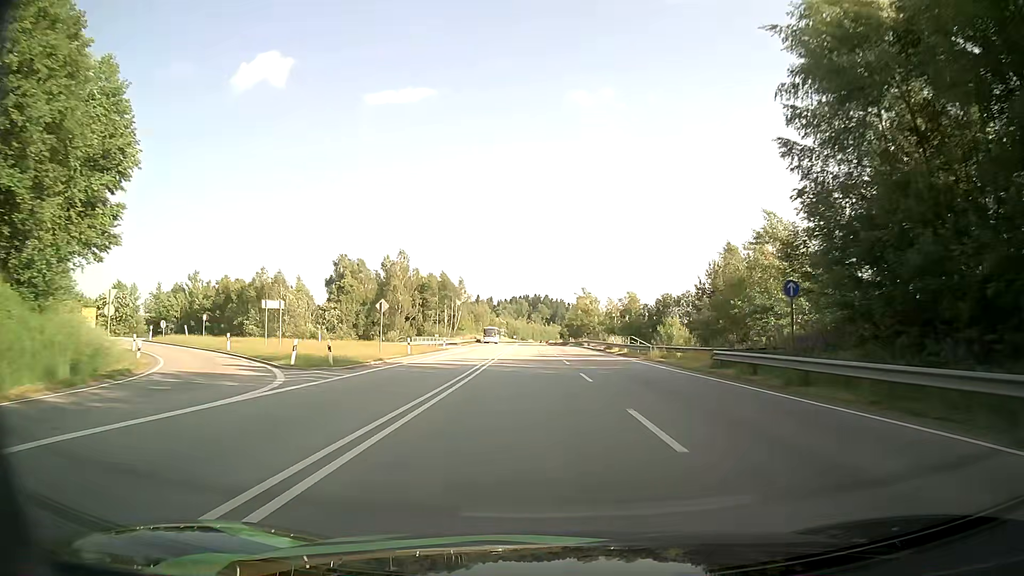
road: primary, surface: asphalt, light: Day
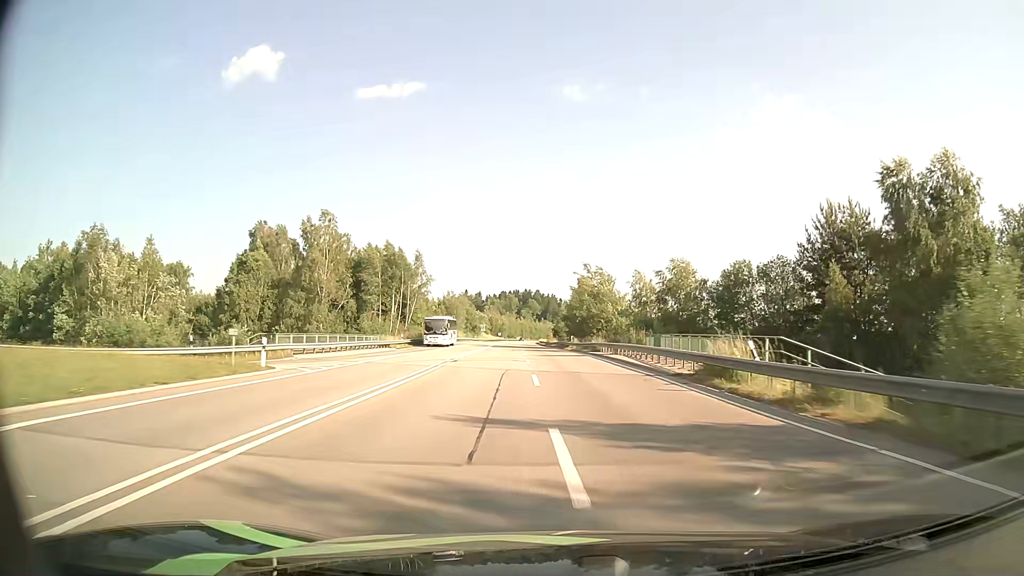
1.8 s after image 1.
(+0.2, +38.2) m; +1°
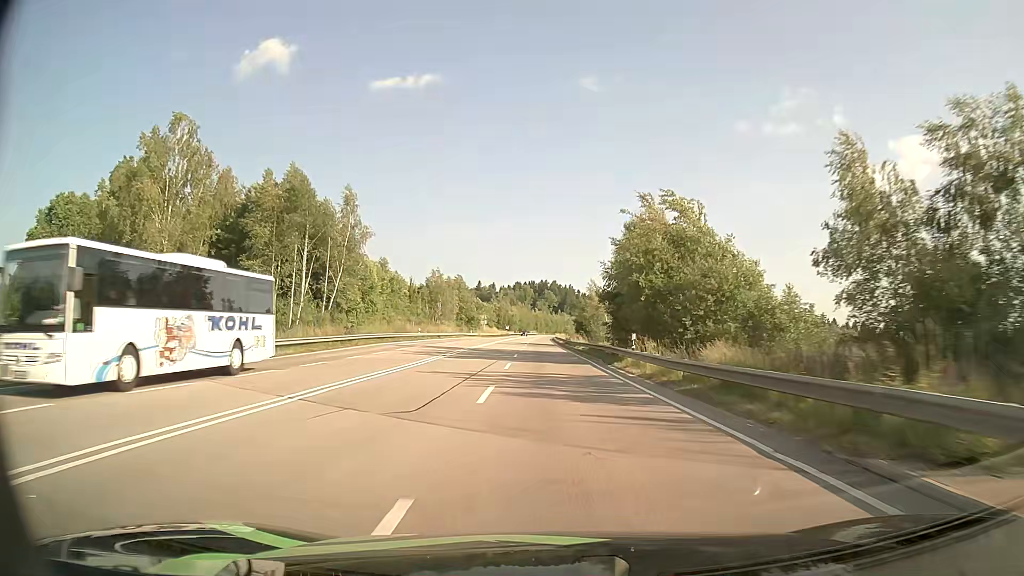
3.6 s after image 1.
(-0.4, +40.6) m; -1°
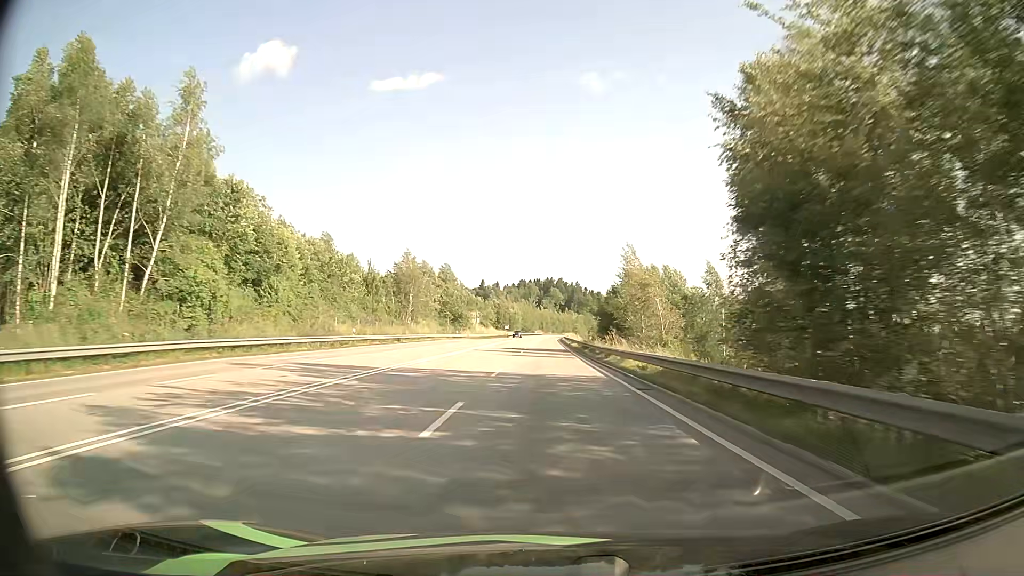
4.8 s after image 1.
(-0.2, +28.4) m; -1°
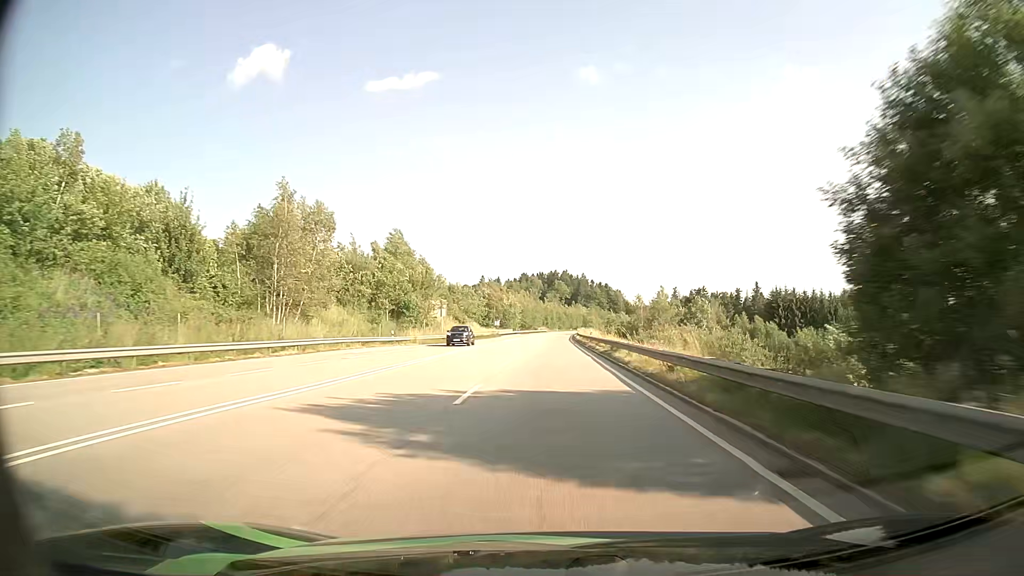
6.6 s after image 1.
(-0.1, +44.5) m; 0°
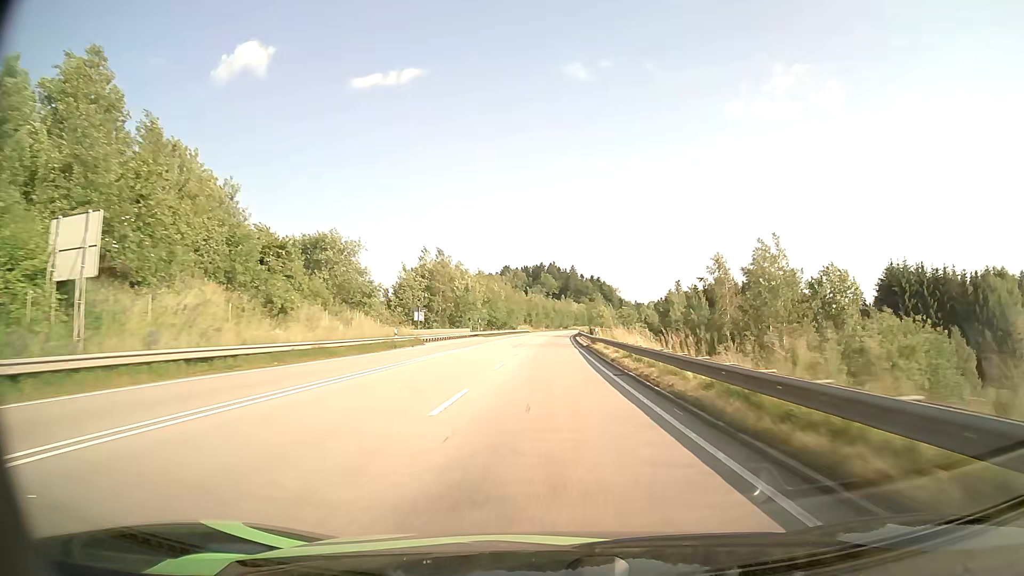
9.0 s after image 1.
(+0.5, +61.2) m; +1°
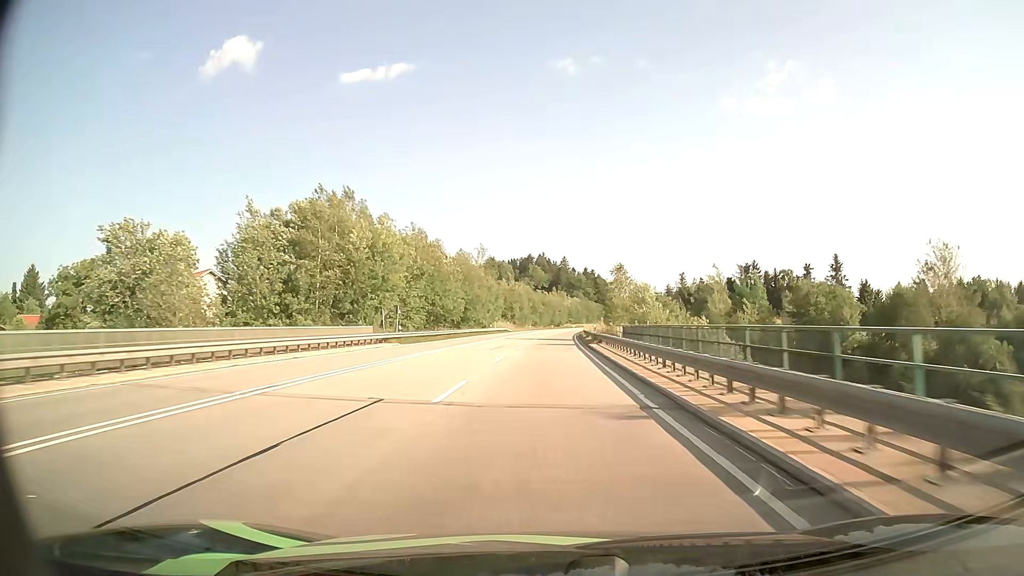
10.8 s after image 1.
(+0.3, +46.6) m; +1°
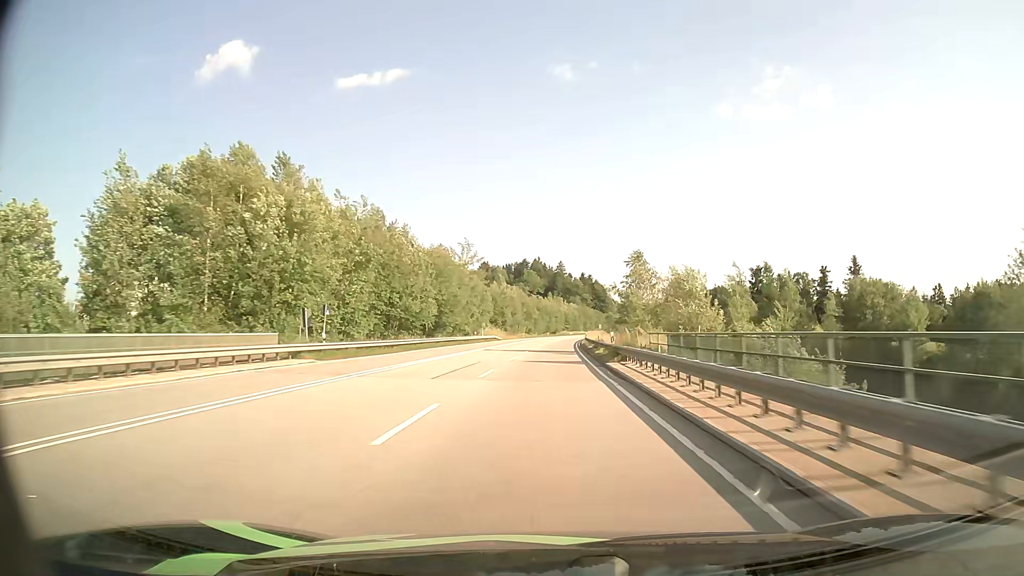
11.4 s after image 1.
(0.0, +15.6) m; 0°
(0, +10) (0, +20) (0, +30) (0, +40) (0, +50) (+1, +60) (+1, +70) (+1, +80) (+2, +90) (+2, +100) m
